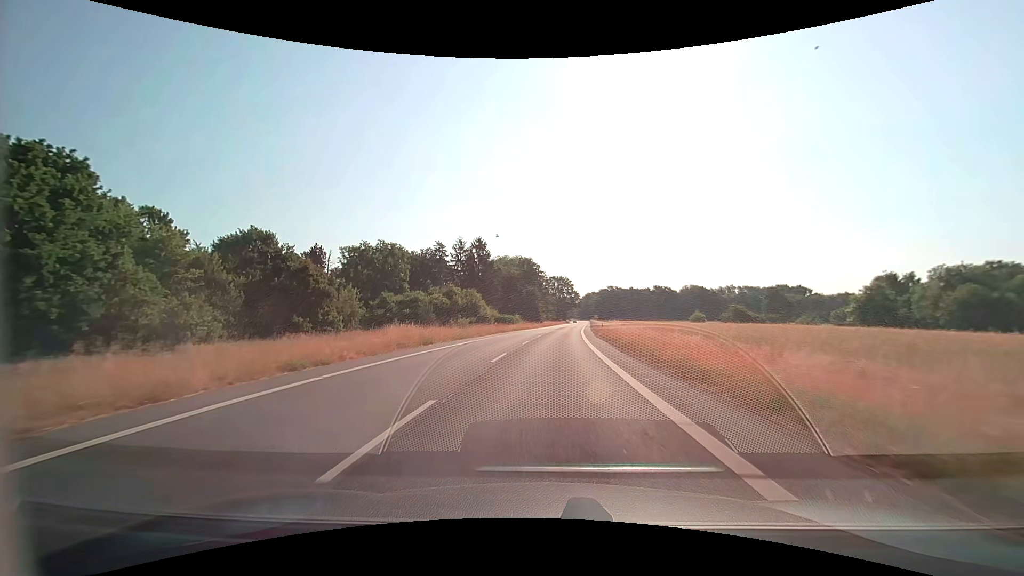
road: secondary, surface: asphalt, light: Day
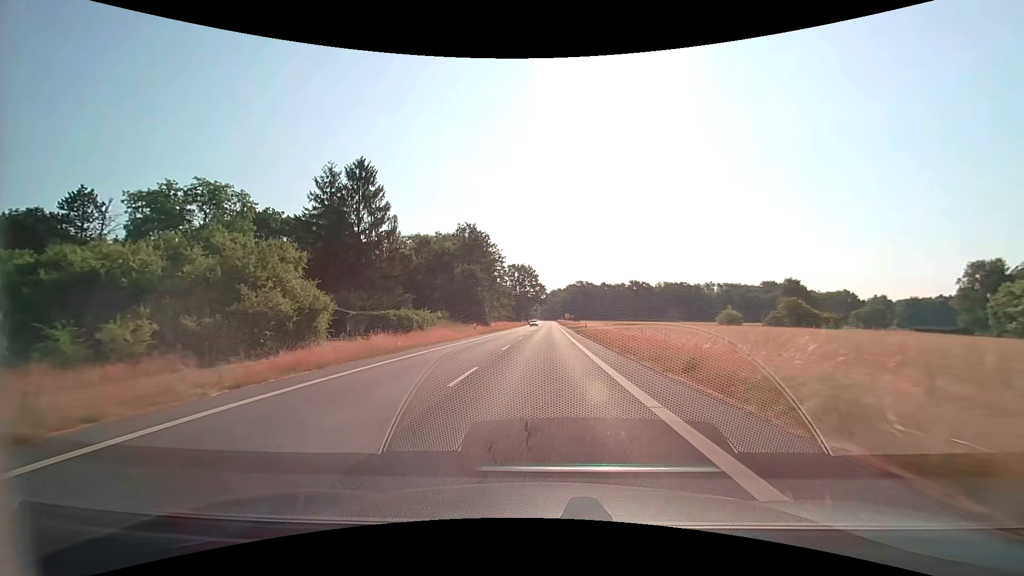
(+2.3, +52.8) m; +4°
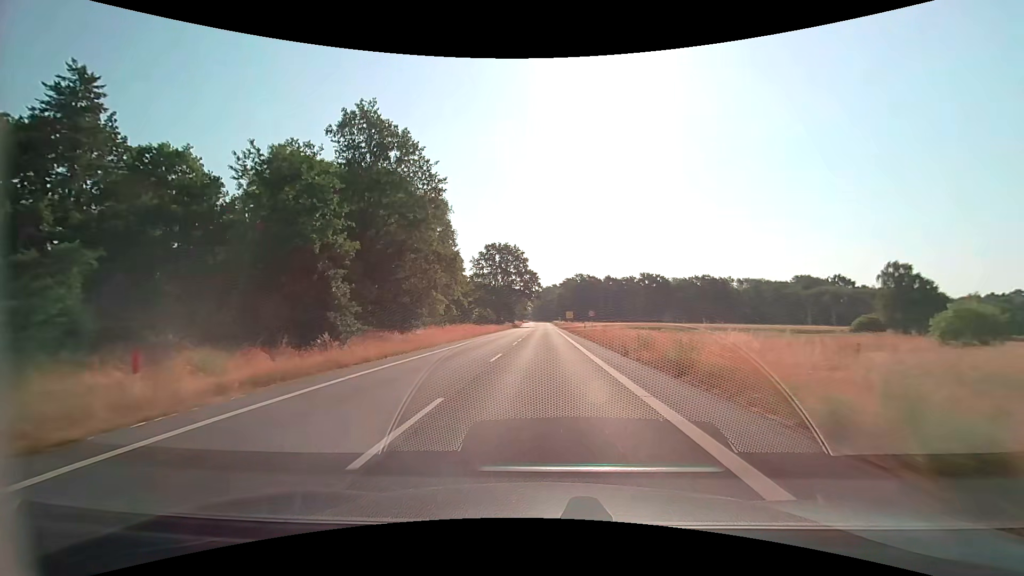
(+0.6, +53.1) m; +1°
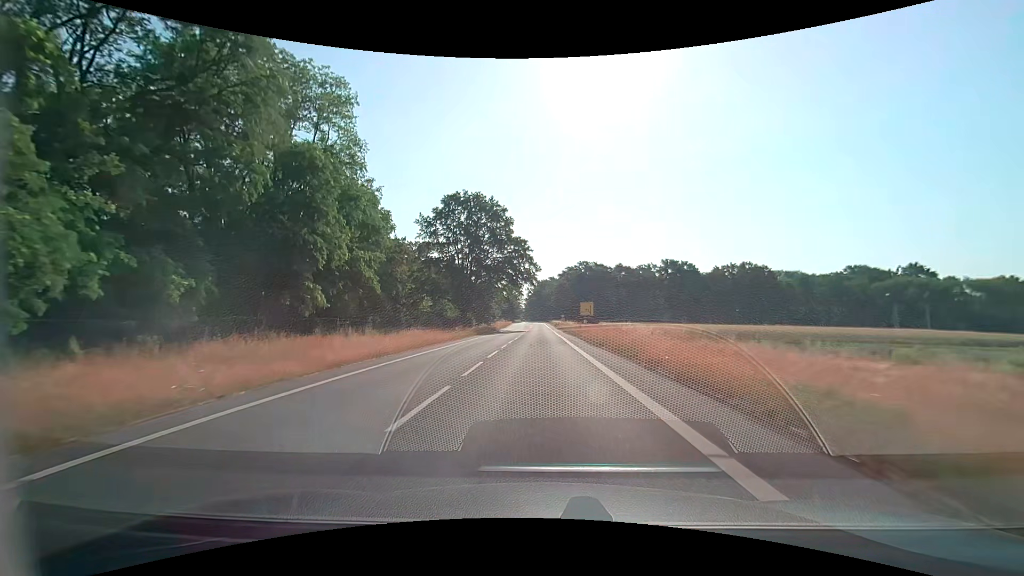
(+0.2, +52.3) m; +1°
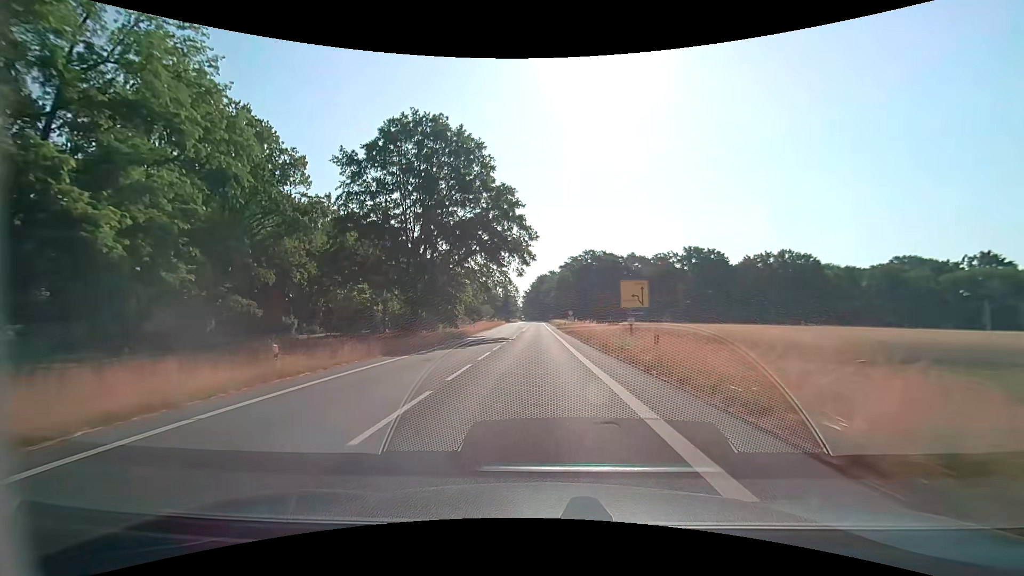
(0.0, +30.6) m; 0°
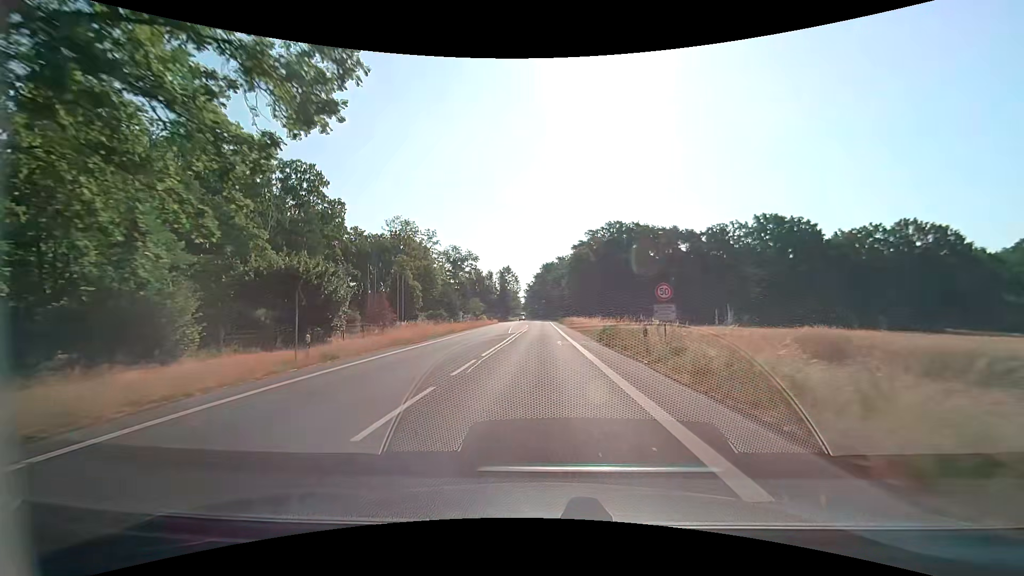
(-0.4, +47.3) m; -1°
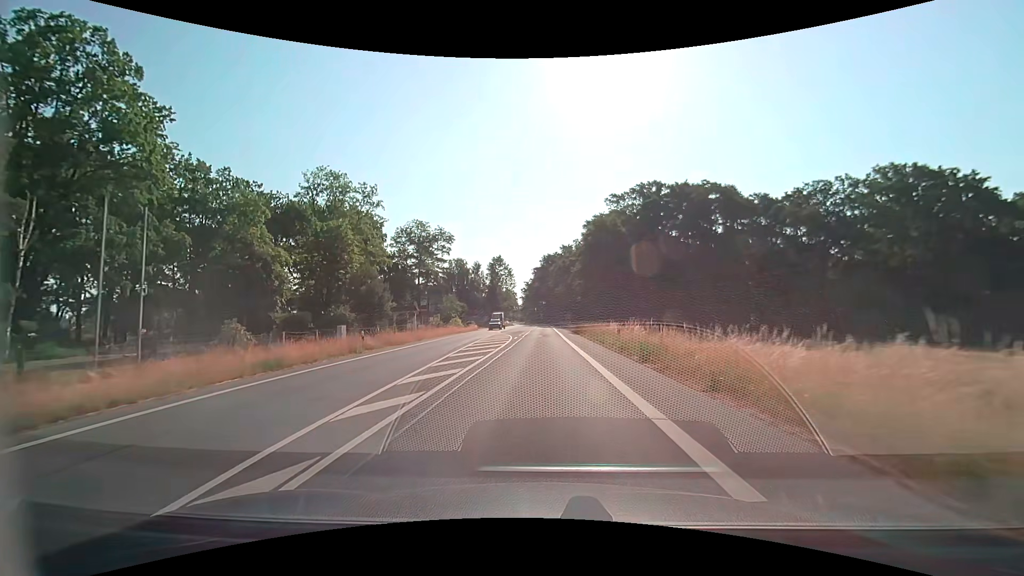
(0.0, +38.8) m; 0°
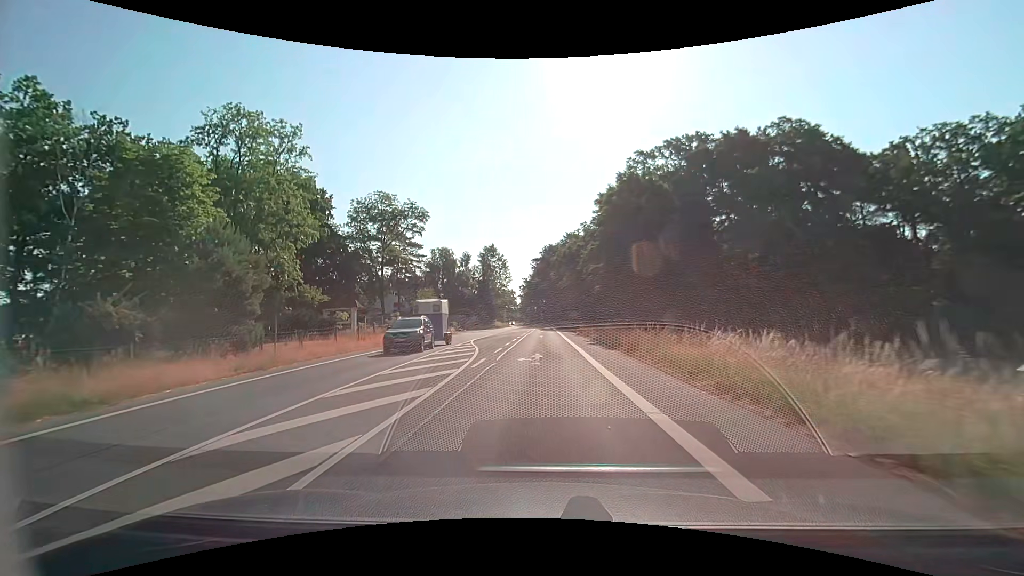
(0.0, +22.0) m; 0°
(0, +10) (0, +20) (0, +30) (0, +40) (0, +50) (0, +60) (0, +70) (0, +80) (0, +90) (0, +100) m
